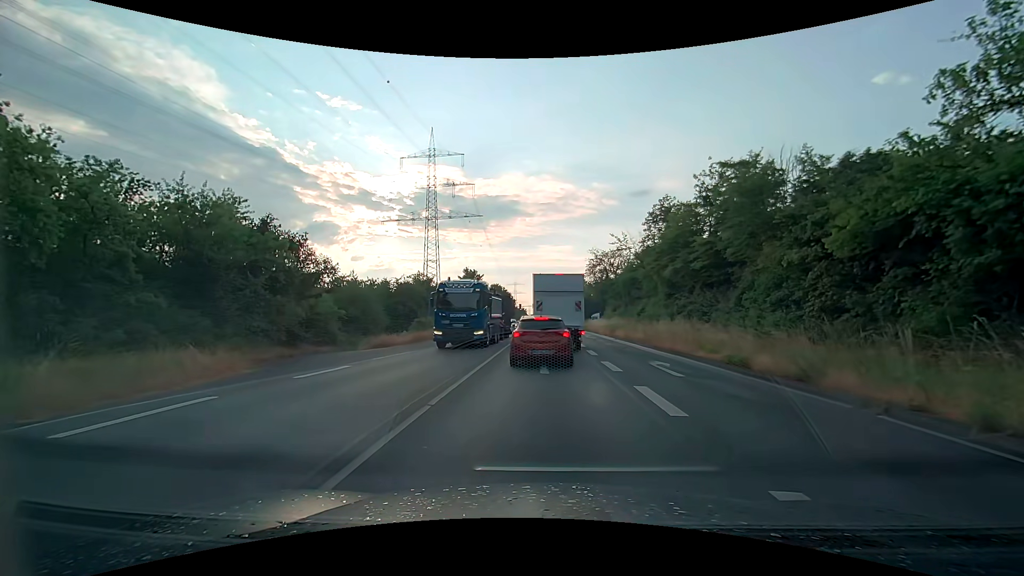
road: secondary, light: Day
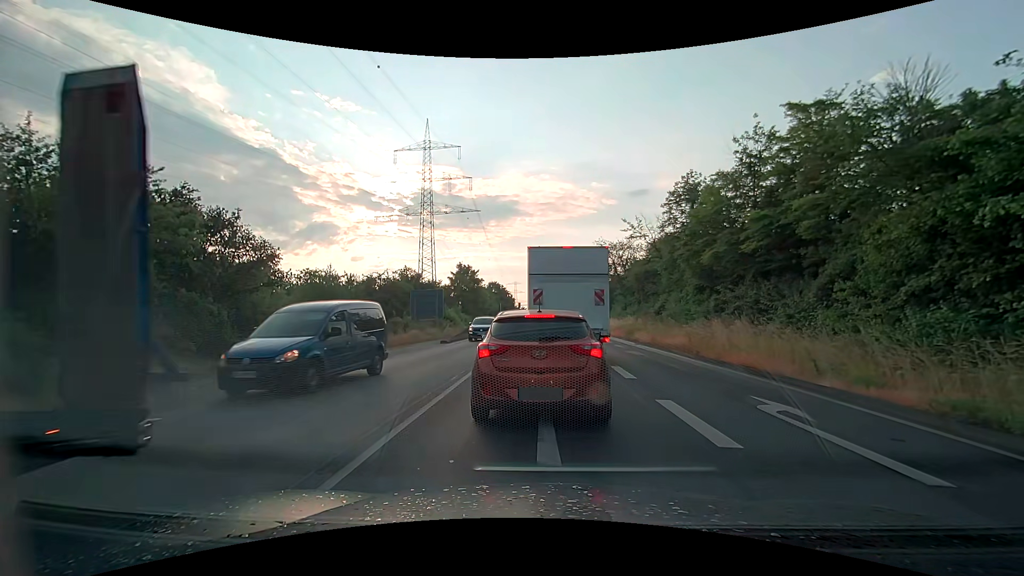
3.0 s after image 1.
(-0.1, +7.3) m; -1°
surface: asphalt
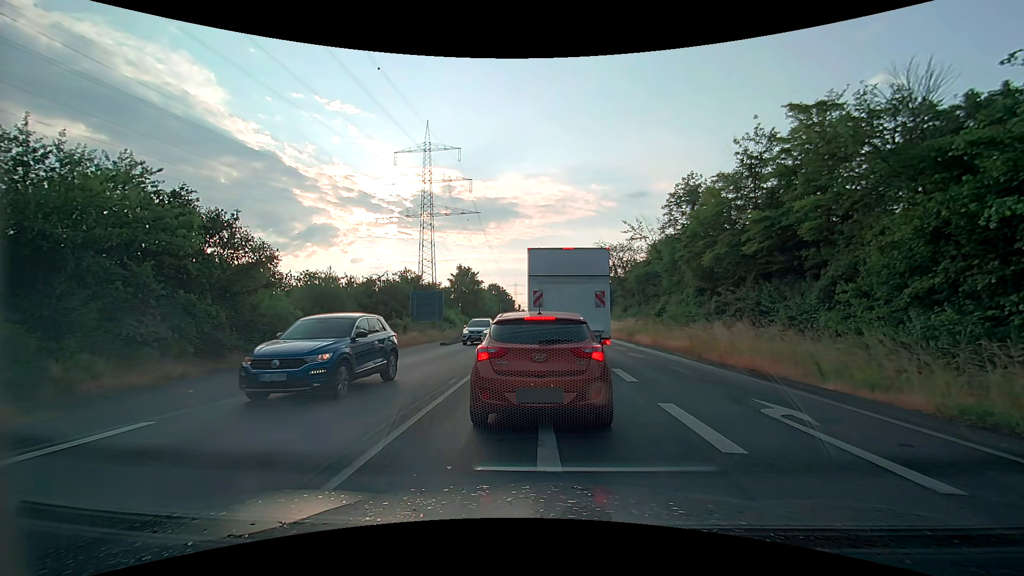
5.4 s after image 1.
(0.0, +0.2) m; 0°
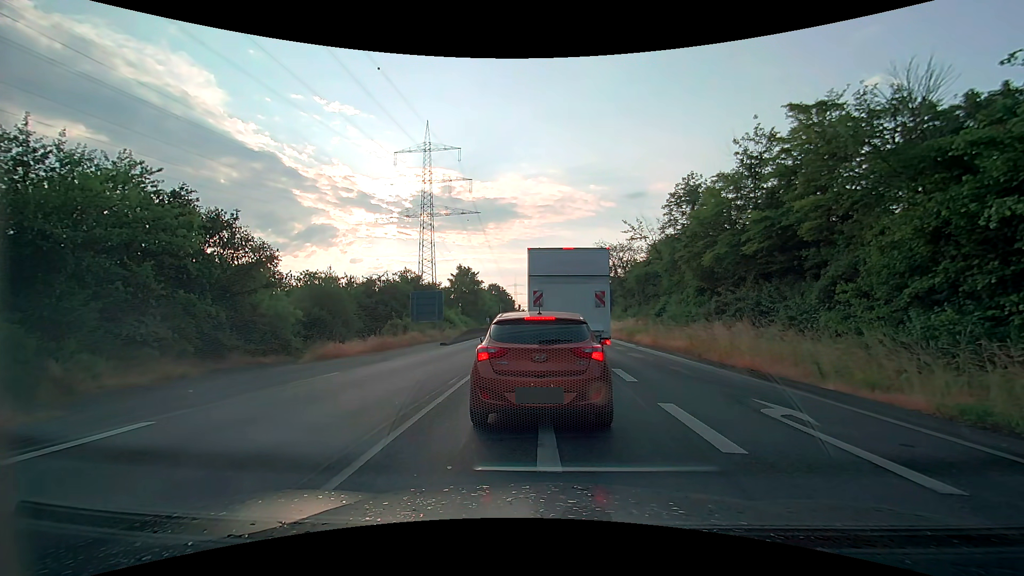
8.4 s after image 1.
(0.0, 0.0) m; 0°
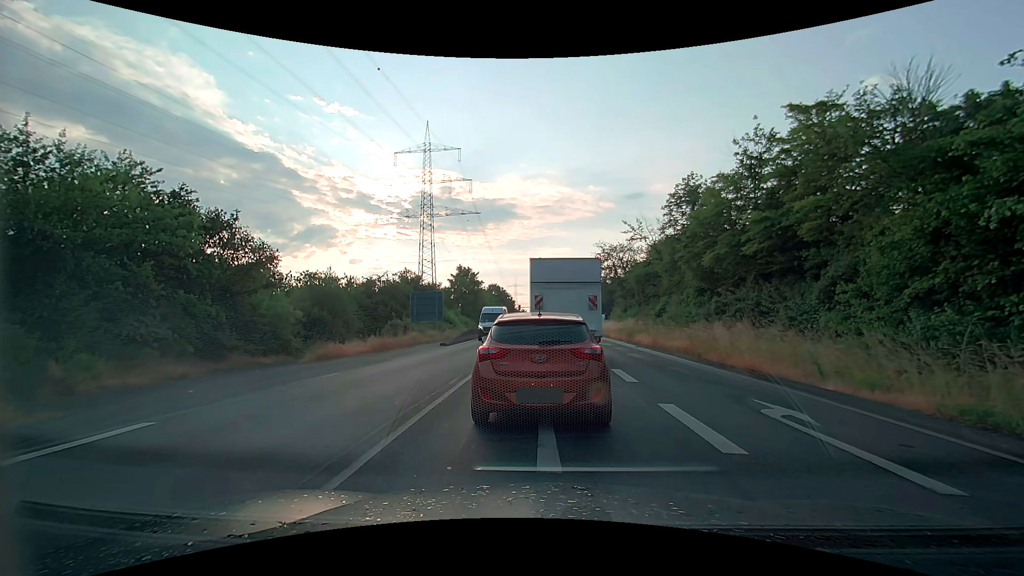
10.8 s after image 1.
(0.0, 0.0) m; 0°
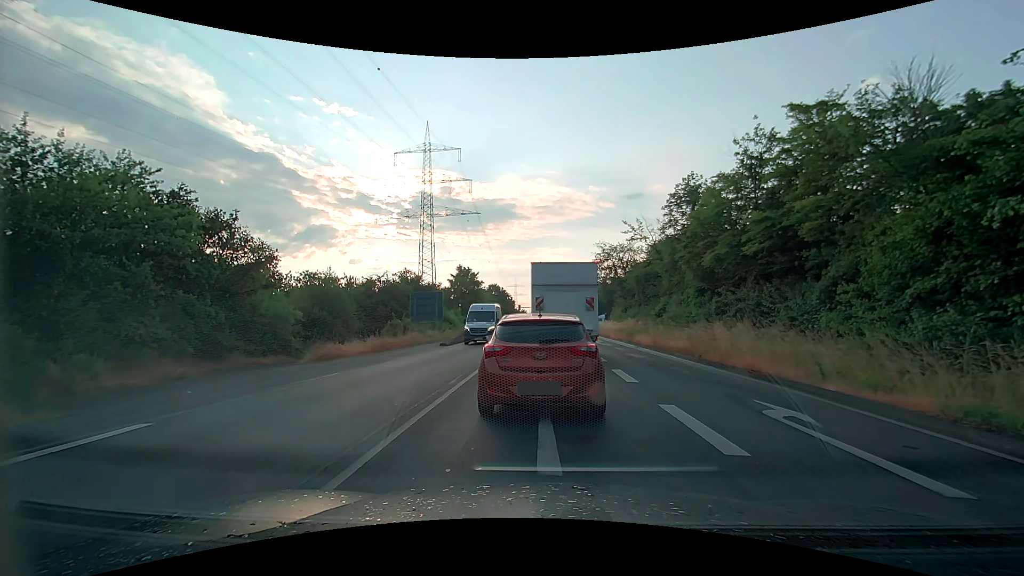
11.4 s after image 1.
(0.0, +0.1) m; 0°
